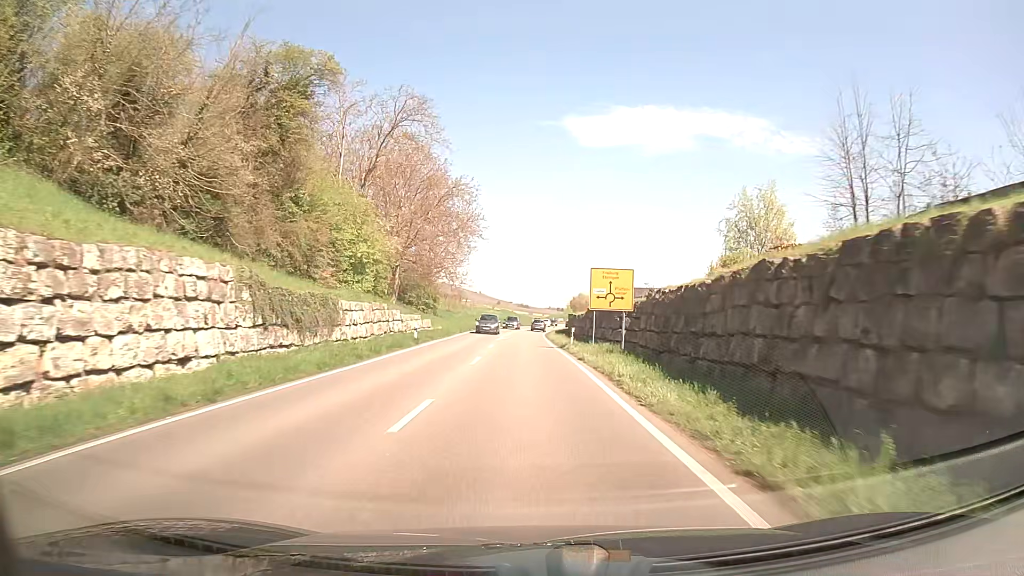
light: Day
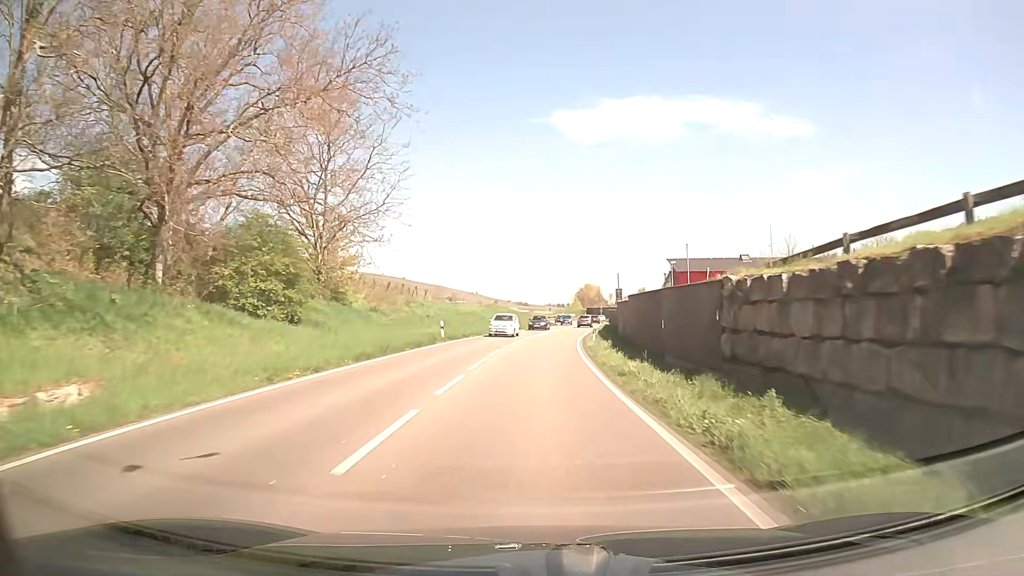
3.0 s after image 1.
(-0.3, +49.6) m; 0°
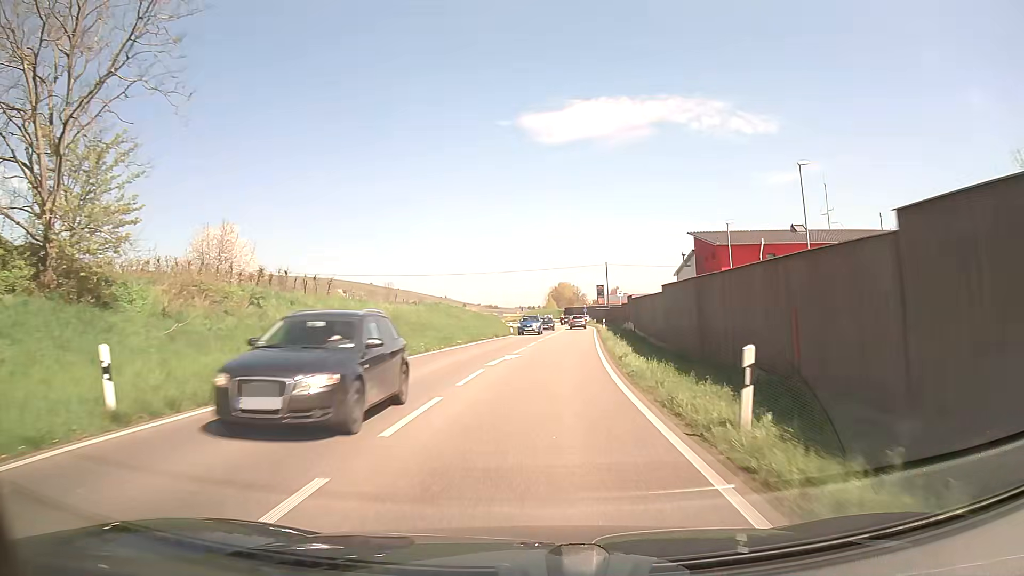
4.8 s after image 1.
(+0.5, +27.8) m; +2°
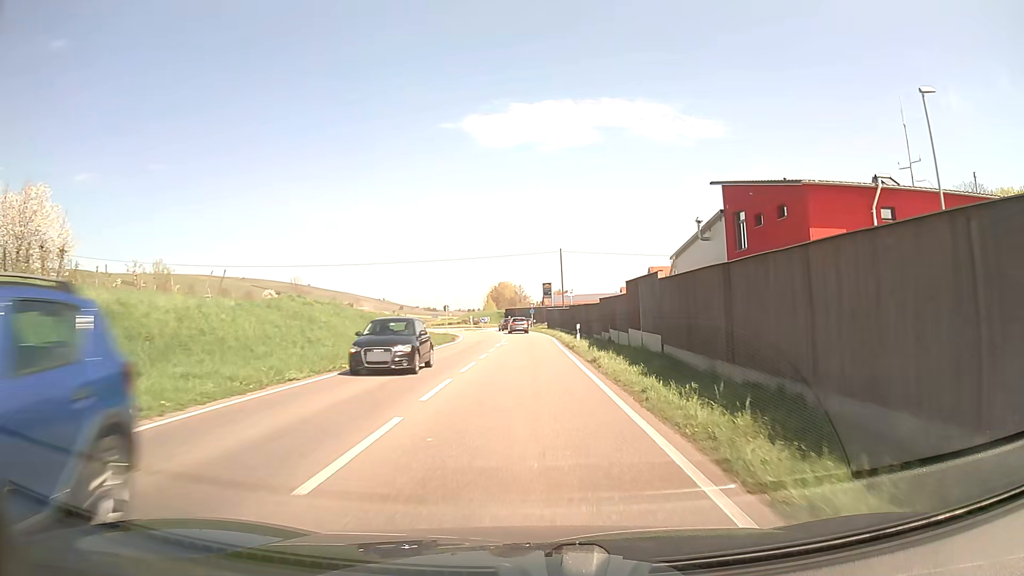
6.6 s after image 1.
(+1.0, +25.9) m; +5°
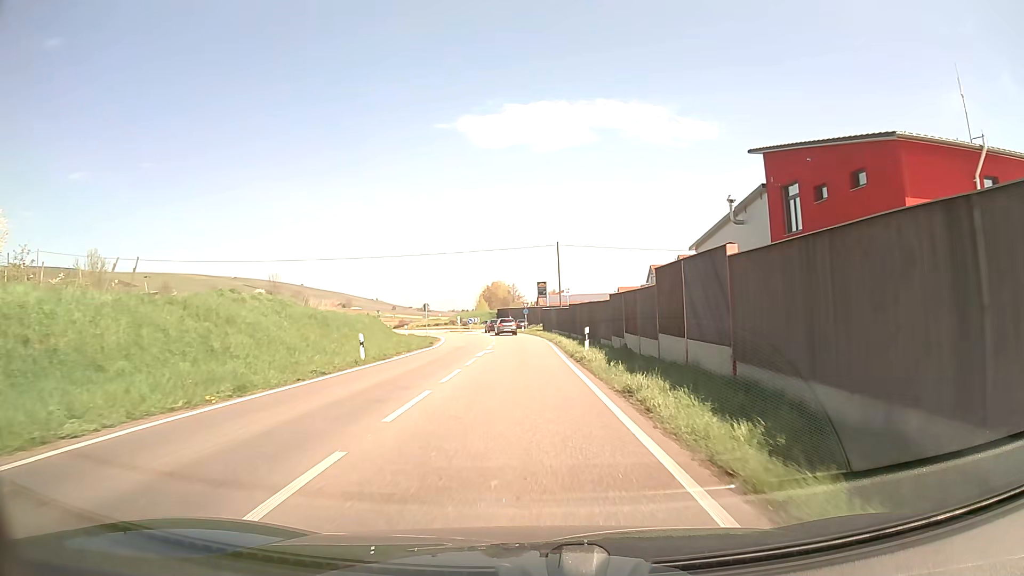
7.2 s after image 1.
(+0.1, +8.2) m; +1°
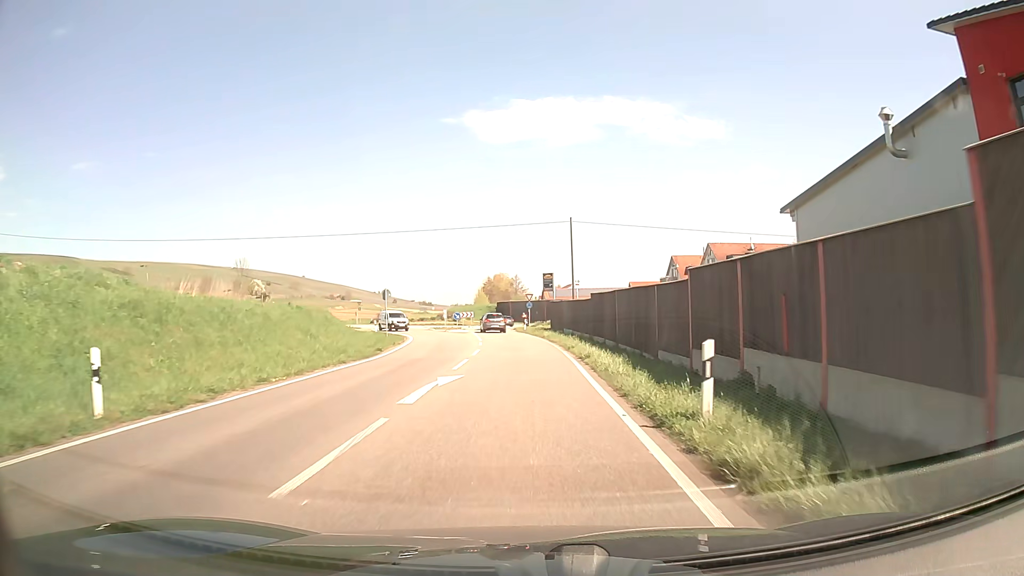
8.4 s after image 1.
(-0.1, +15.8) m; 0°
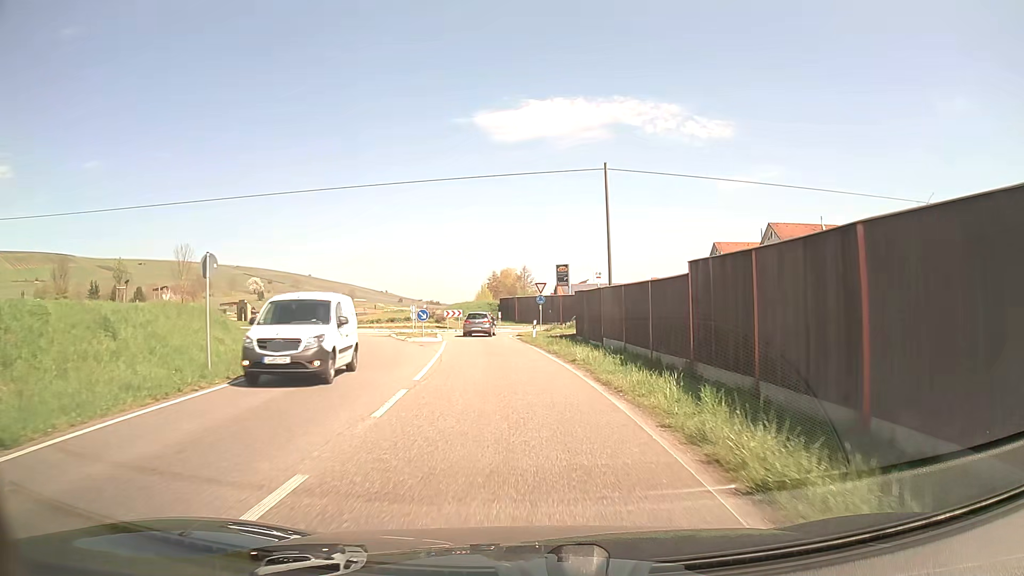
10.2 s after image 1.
(-0.1, +21.3) m; 0°
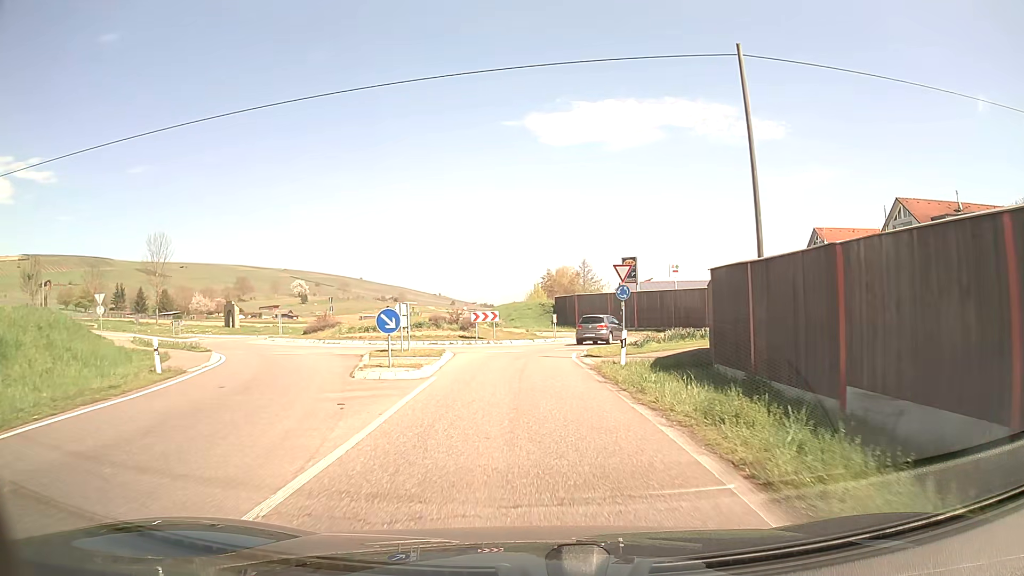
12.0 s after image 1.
(-0.8, +17.8) m; -5°
(0, +10) (0, +20) (+1, +30) (+5, +39) (+5, +49) (0, +58) (-5, +66) (-9, +75) (-10, +85) (-12, +95) m
